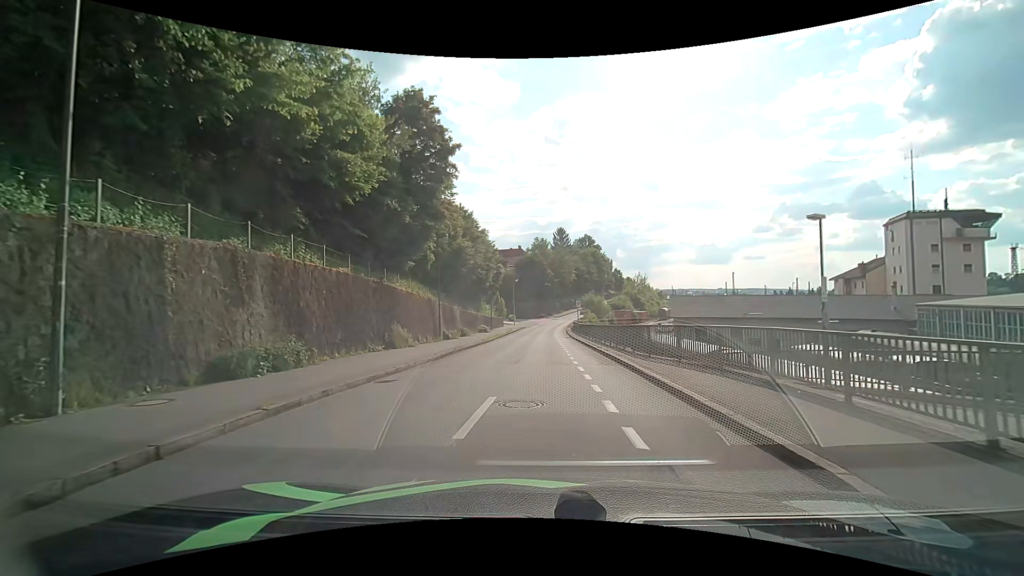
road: residential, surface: asphalt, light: Day
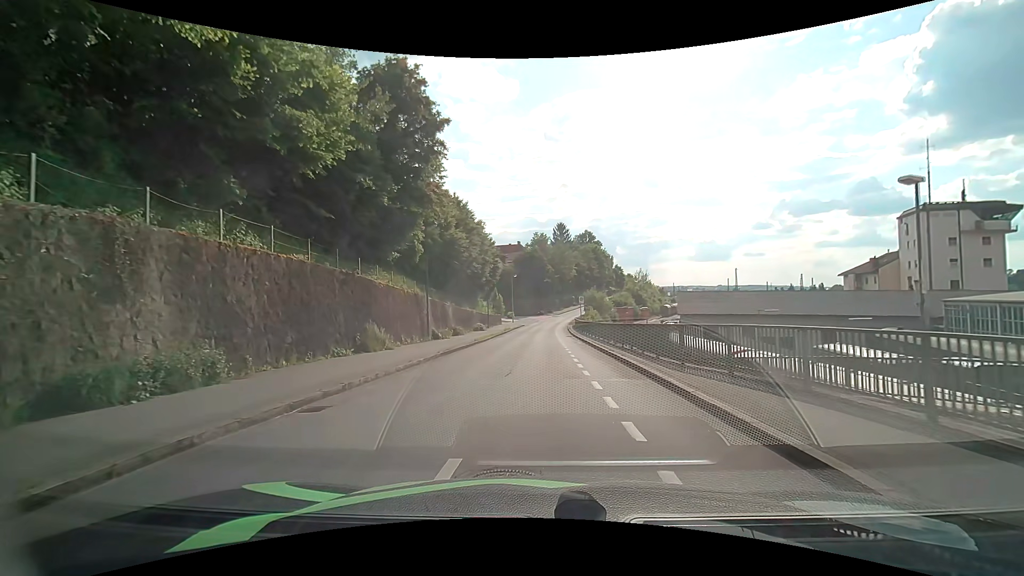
(0.0, +3.9) m; +1°
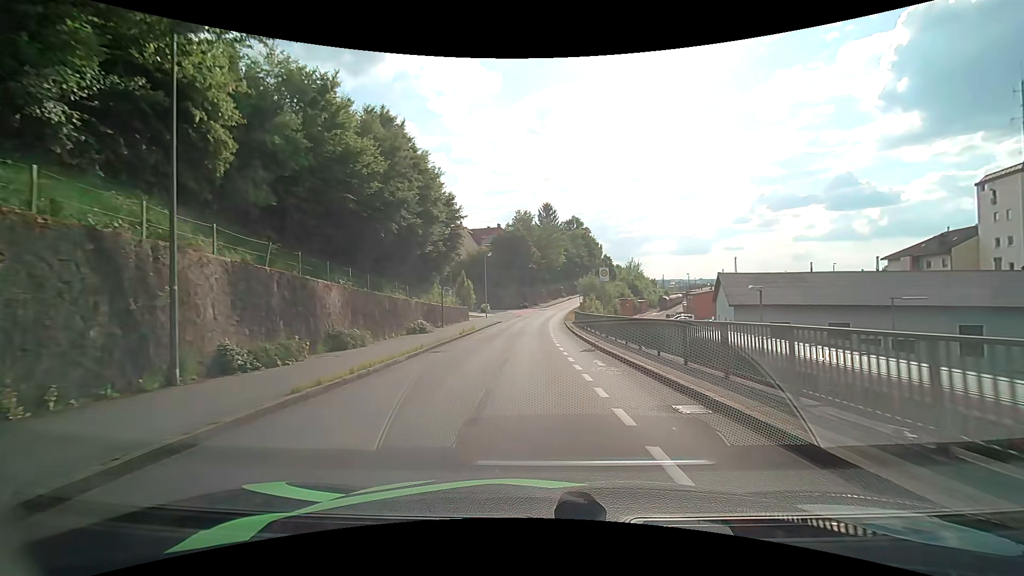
(-0.3, +22.4) m; +1°
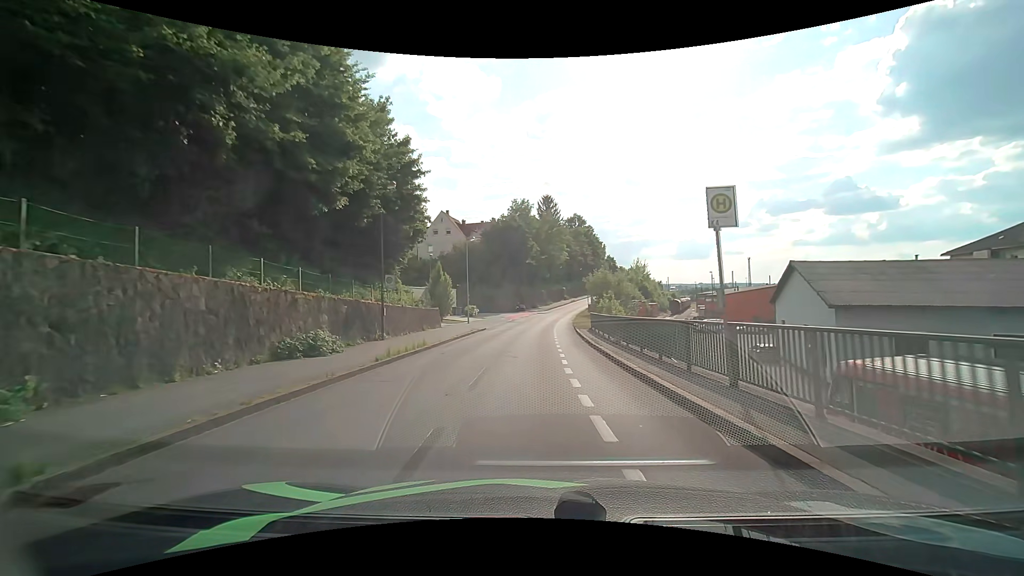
(0.0, +15.1) m; 0°
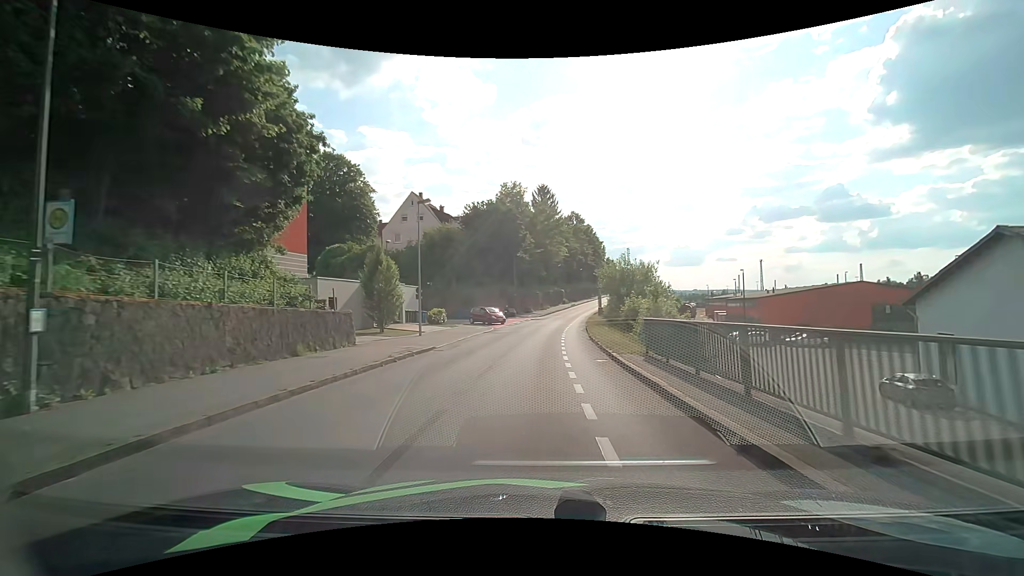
(+0.1, +17.2) m; +1°
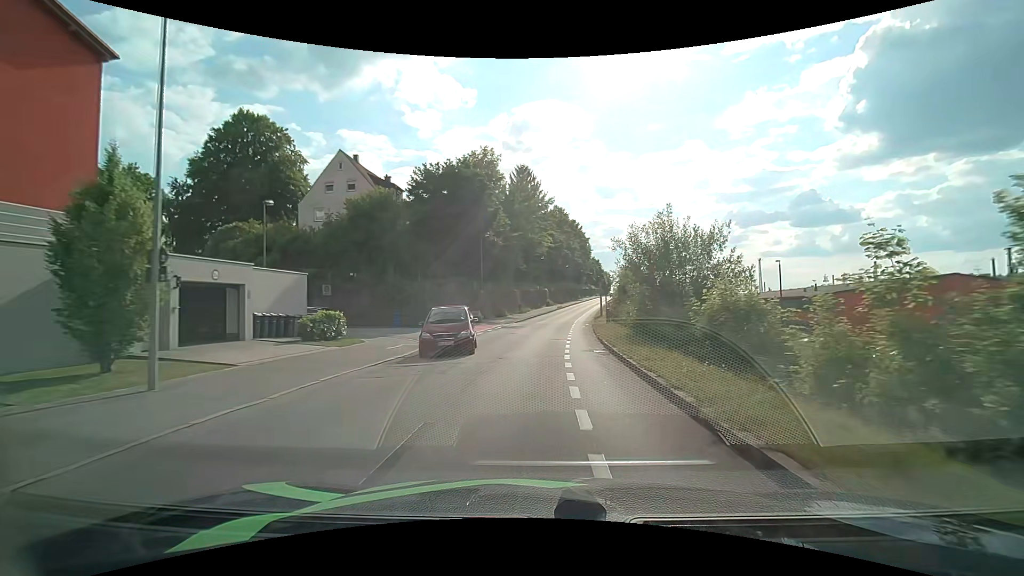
(+0.3, +18.9) m; +2°
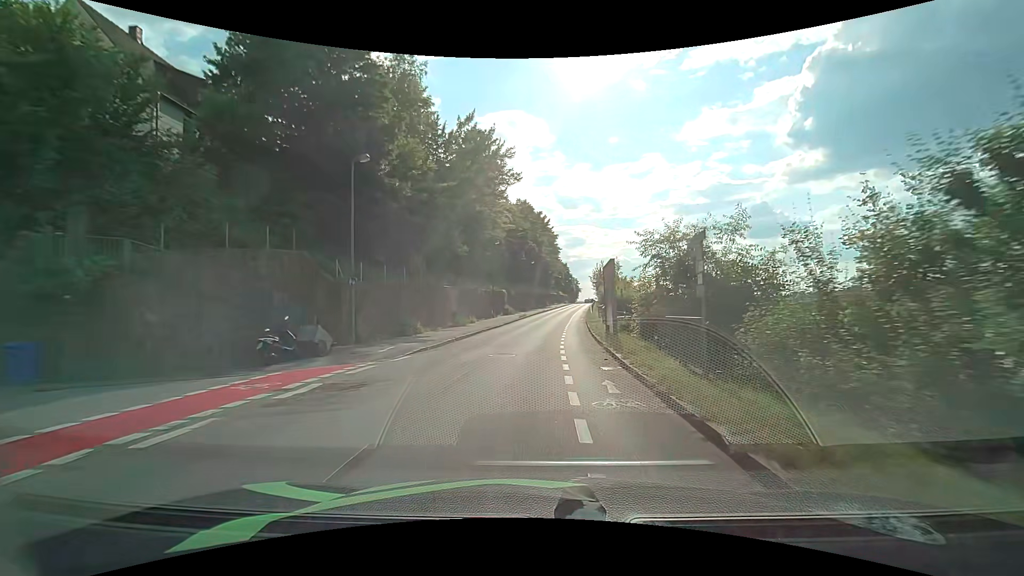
(+1.1, +24.9) m; +4°
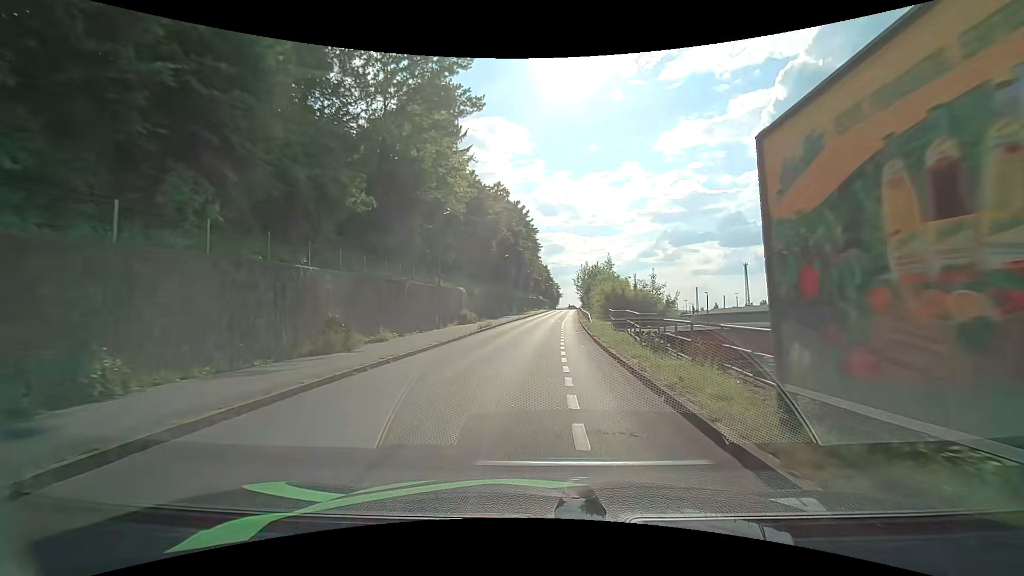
(+0.4, +18.3) m; +2°
(0, +10) (0, +20) (+1, +30) (+1, +40) (+2, +50) (+3, +60) (+3, +70) (+4, +80) (+5, +90) (+6, +100) m
